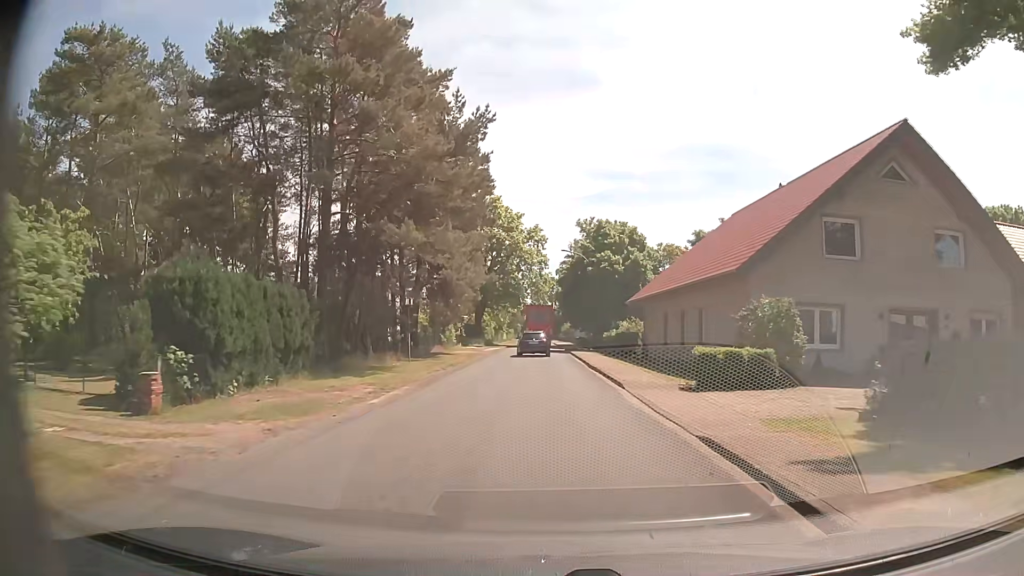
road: unclassified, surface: asphalt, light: Day
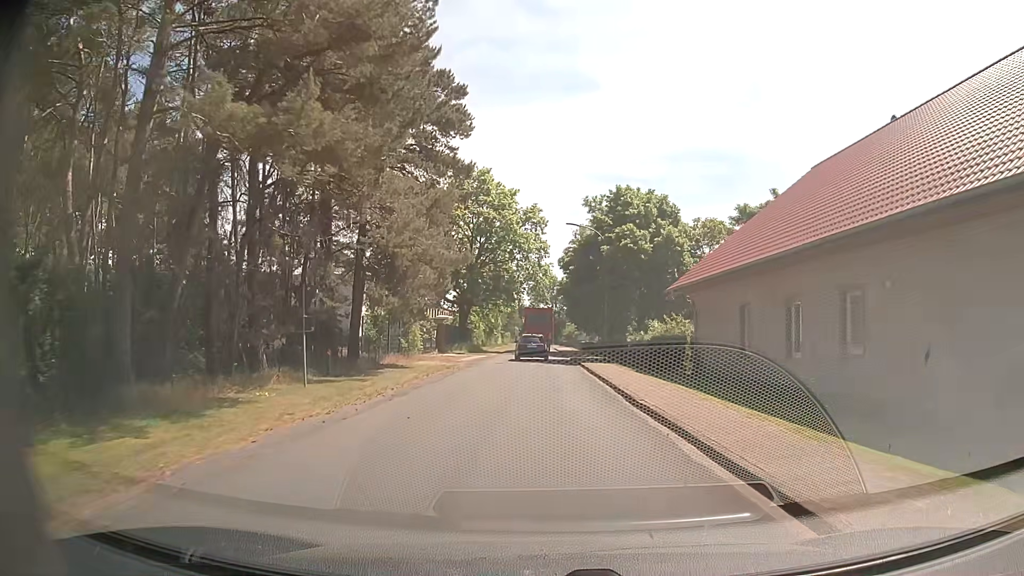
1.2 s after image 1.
(0.0, +13.7) m; 0°
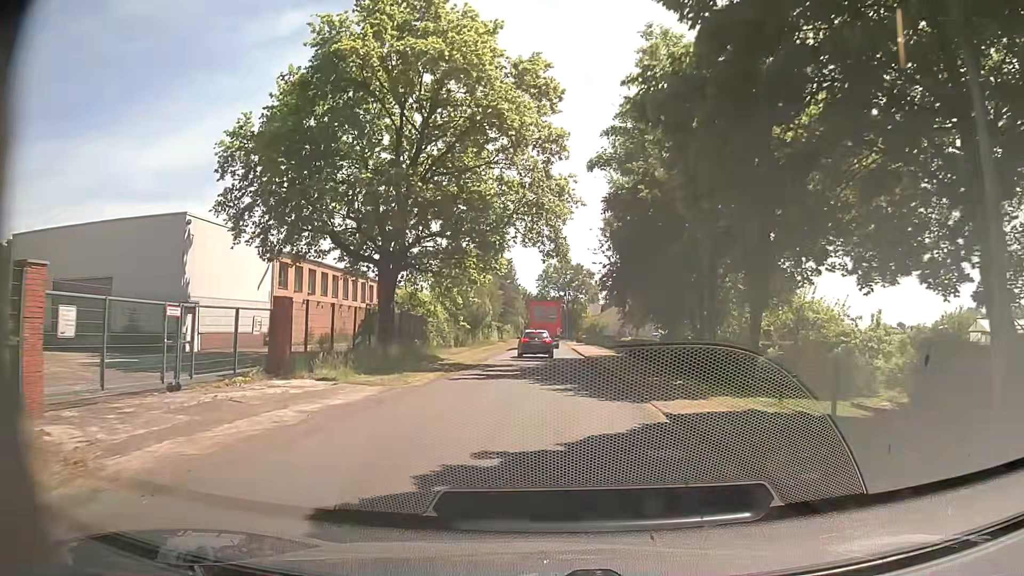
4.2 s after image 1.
(0.0, +32.1) m; 0°
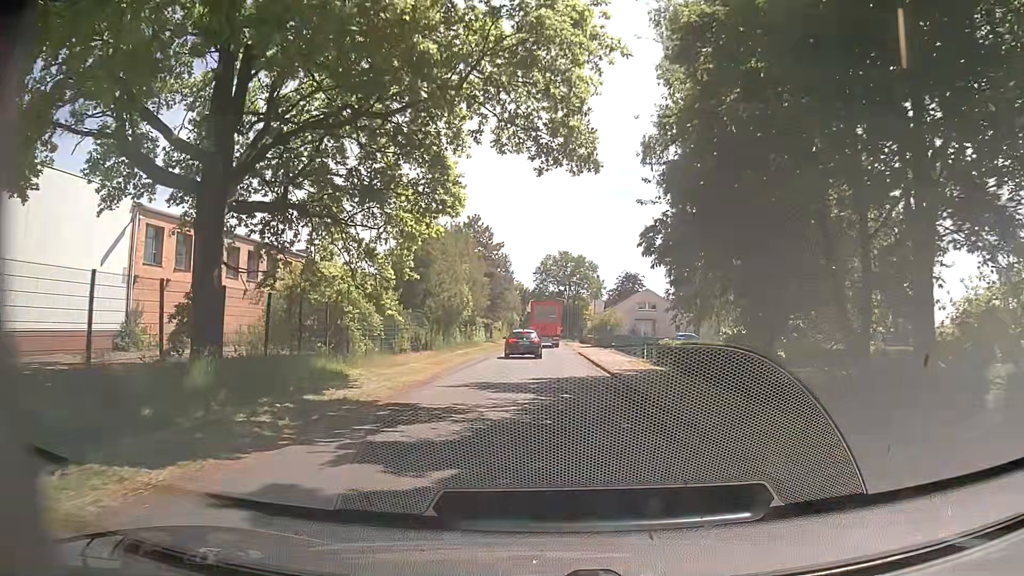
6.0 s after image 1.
(-0.2, +15.6) m; 0°
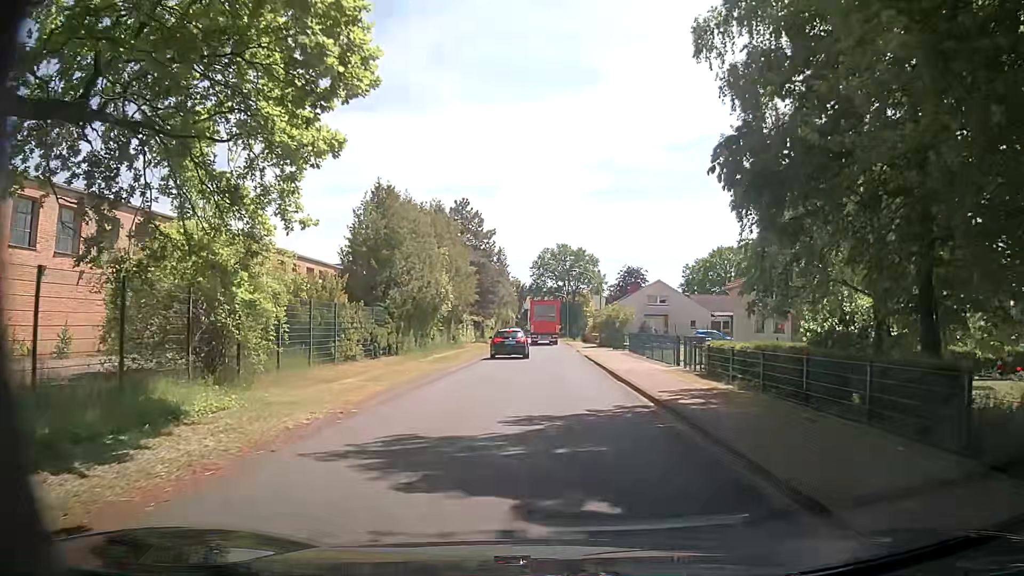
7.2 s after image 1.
(0.0, +8.9) m; 0°
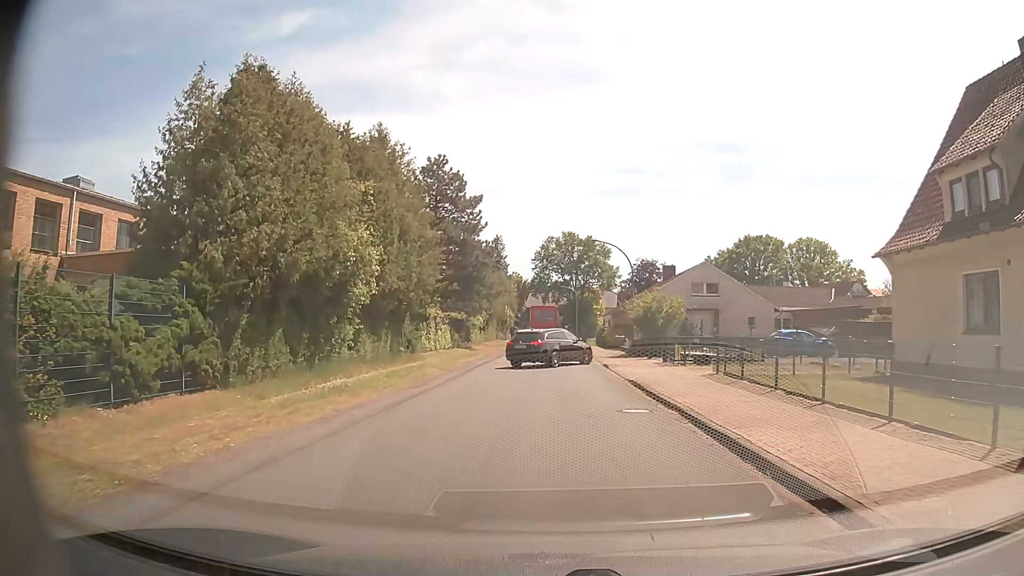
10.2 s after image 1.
(-0.2, +18.1) m; 0°
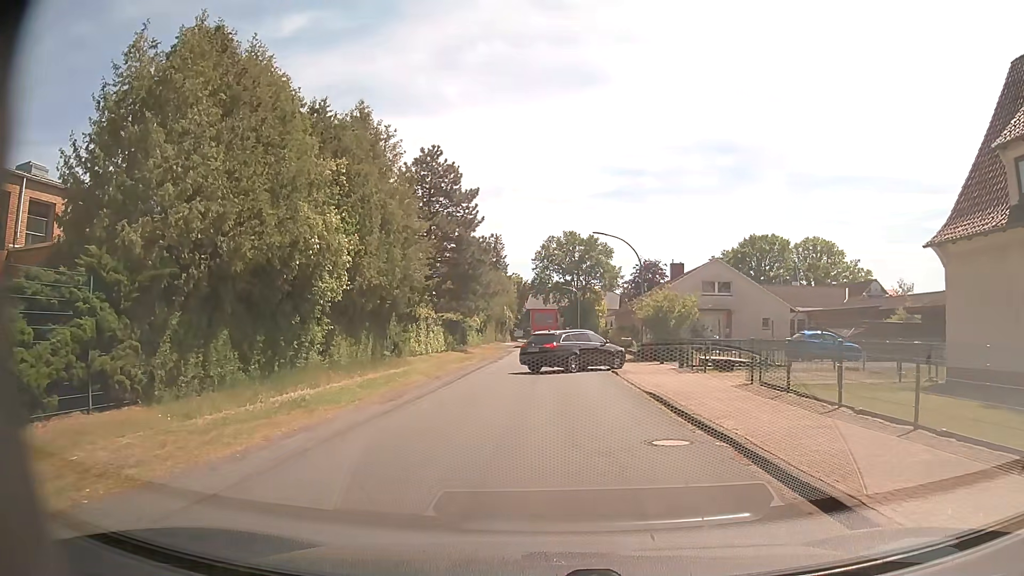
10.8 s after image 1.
(0.0, +3.2) m; -1°
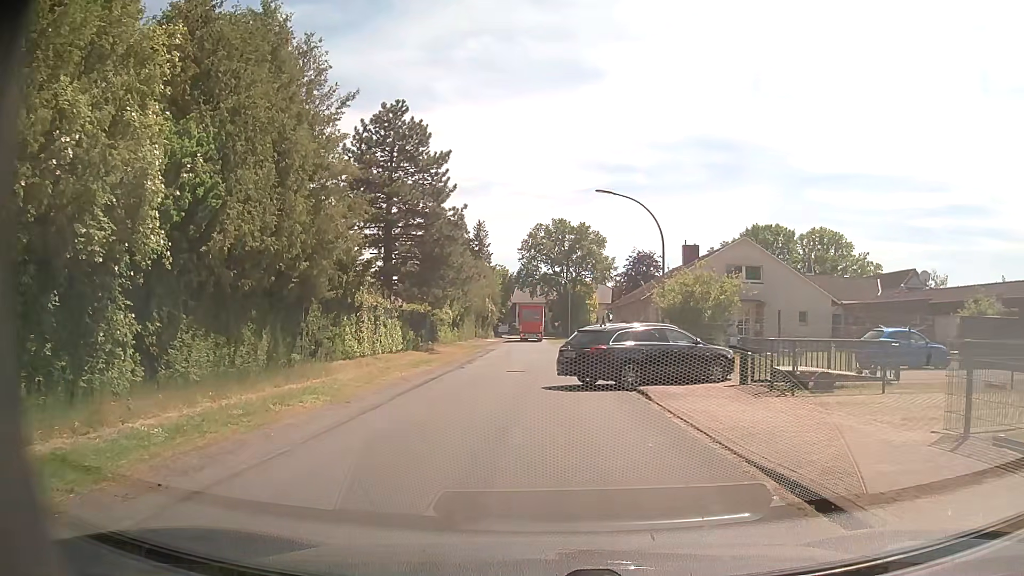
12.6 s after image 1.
(0.0, +9.0) m; +1°
